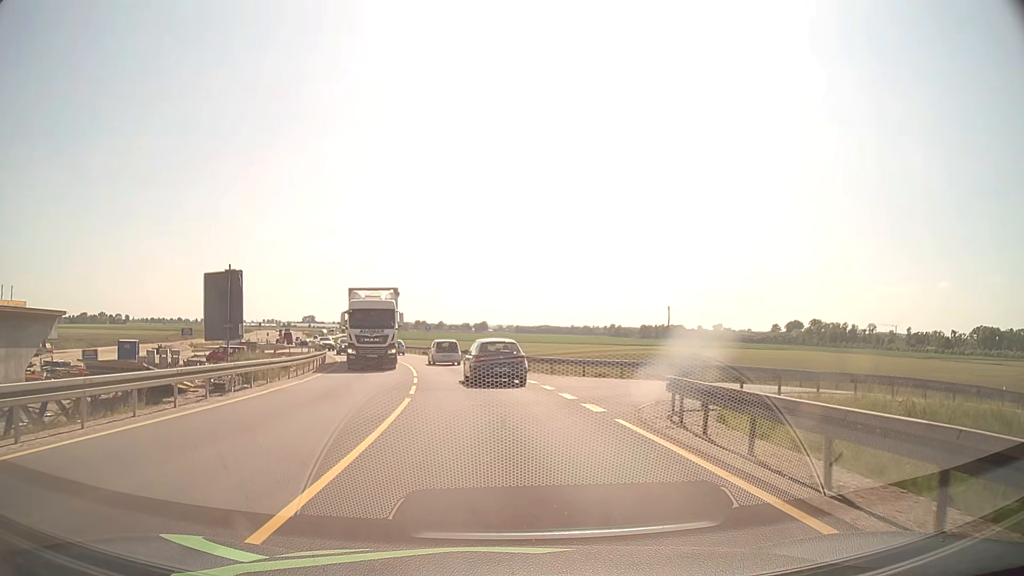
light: Day
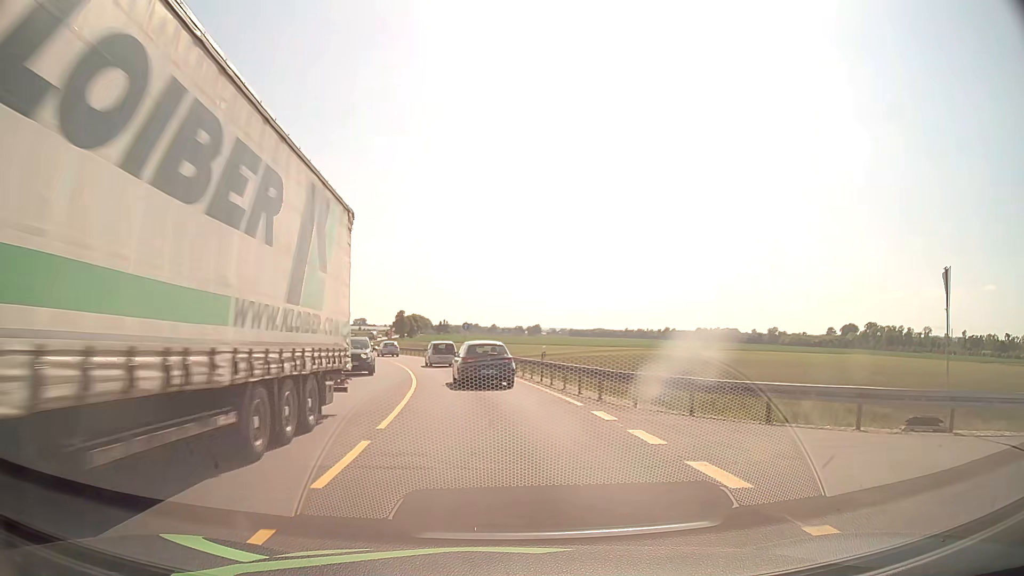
(-0.6, +16.2) m; -4°
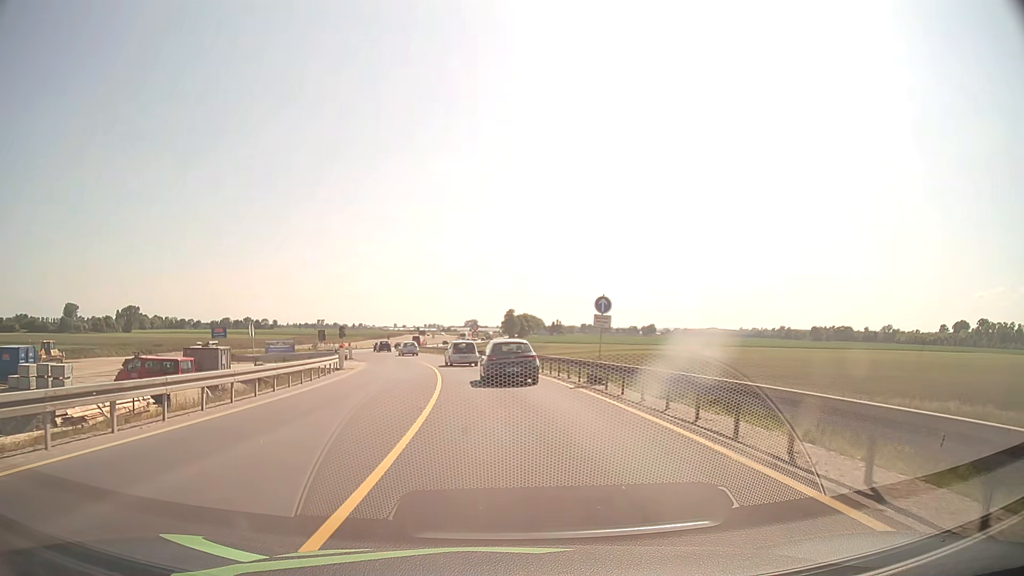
(-2.2, +27.2) m; -10°
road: unclassified
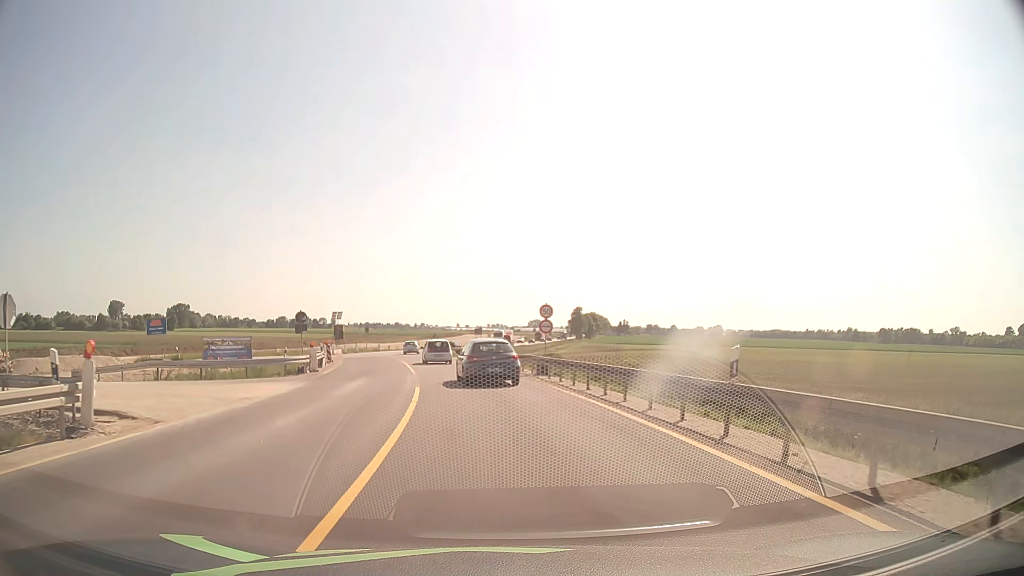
(-1.4, +27.8) m; -5°
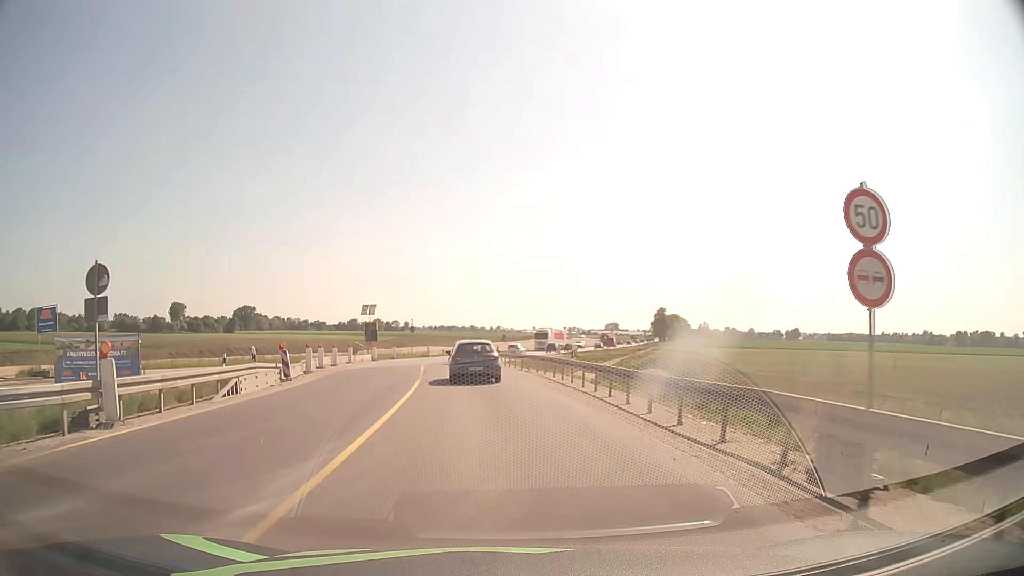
(-1.1, +22.2) m; -7°
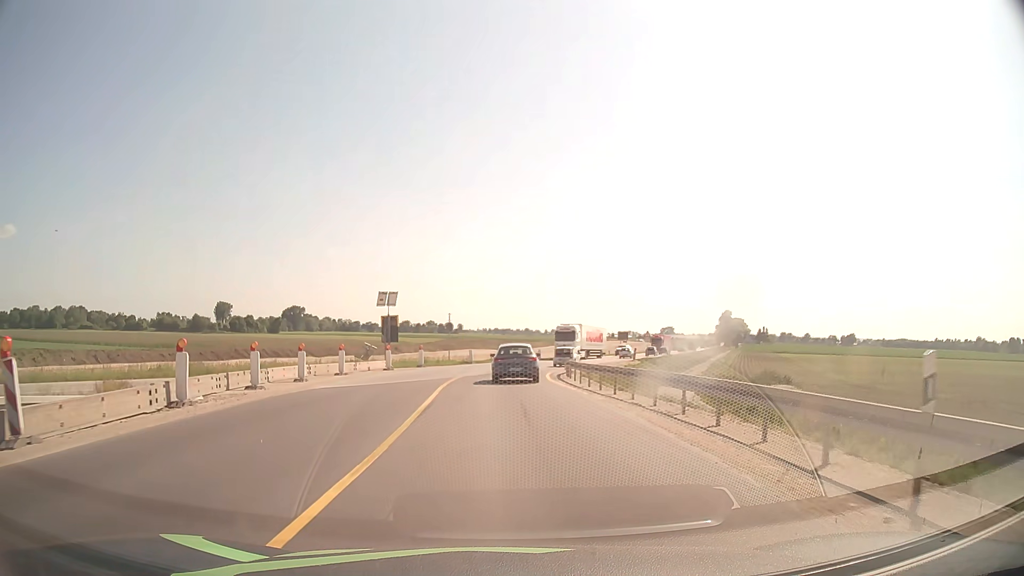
(-0.9, +18.0) m; -4°
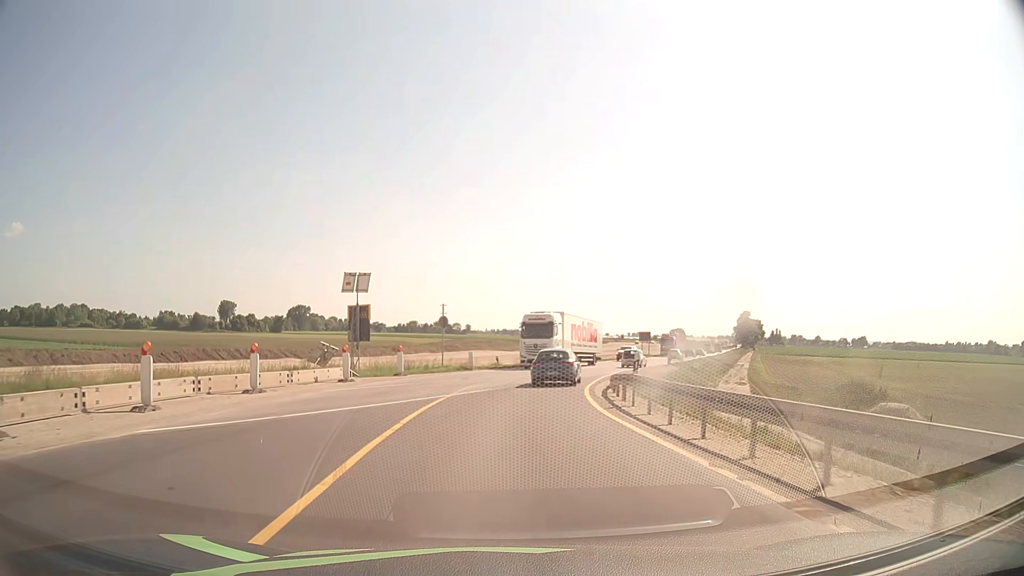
(-0.1, +12.9) m; -1°
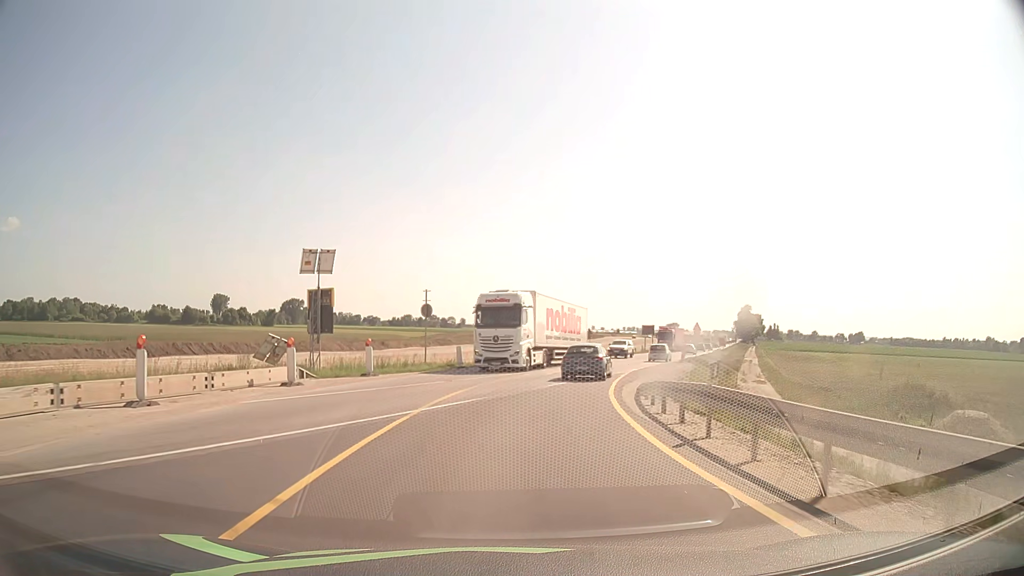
(0.0, +6.7) m; 0°
(0, +10) (+1, +20) (+3, +30) (+6, +39) (+9, +49) (+12, +58) (+16, +68) (+19, +77) (+23, +86) (+27, +96) m
